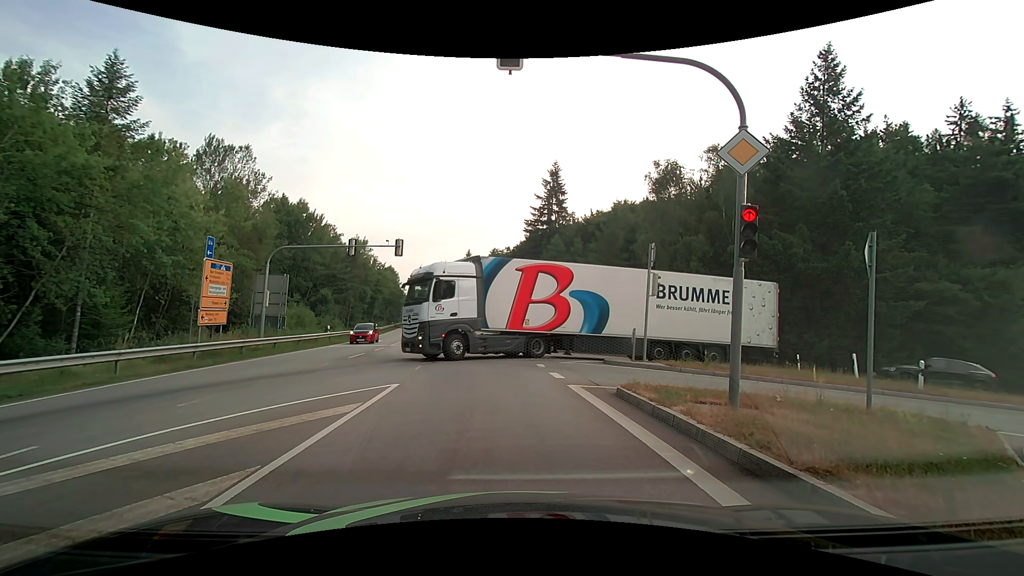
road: secondary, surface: asphalt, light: Day
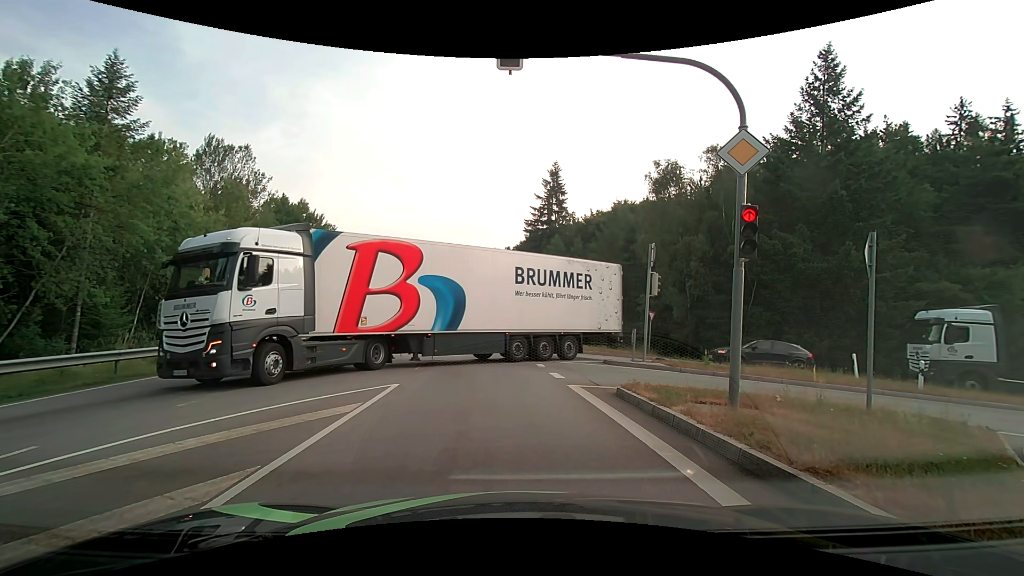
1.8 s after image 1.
(0.0, 0.0) m; 0°
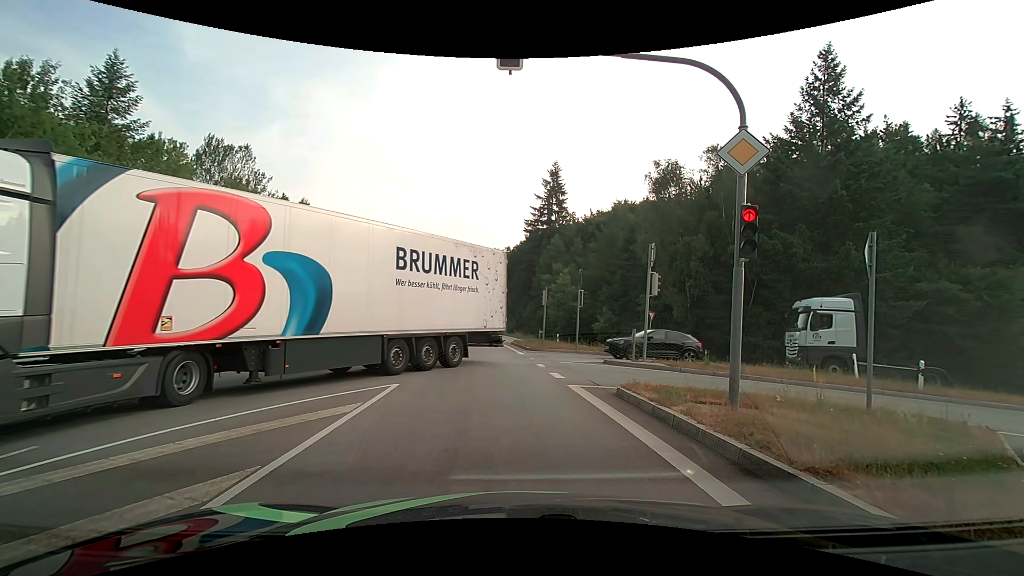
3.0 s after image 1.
(0.0, 0.0) m; 0°
(0, +10) (-1, +20) (-2, +30) (-3, +40) (-4, +50) (-5, +60) (-7, +70) (-9, +79) (-10, +89) (-12, +99) m
